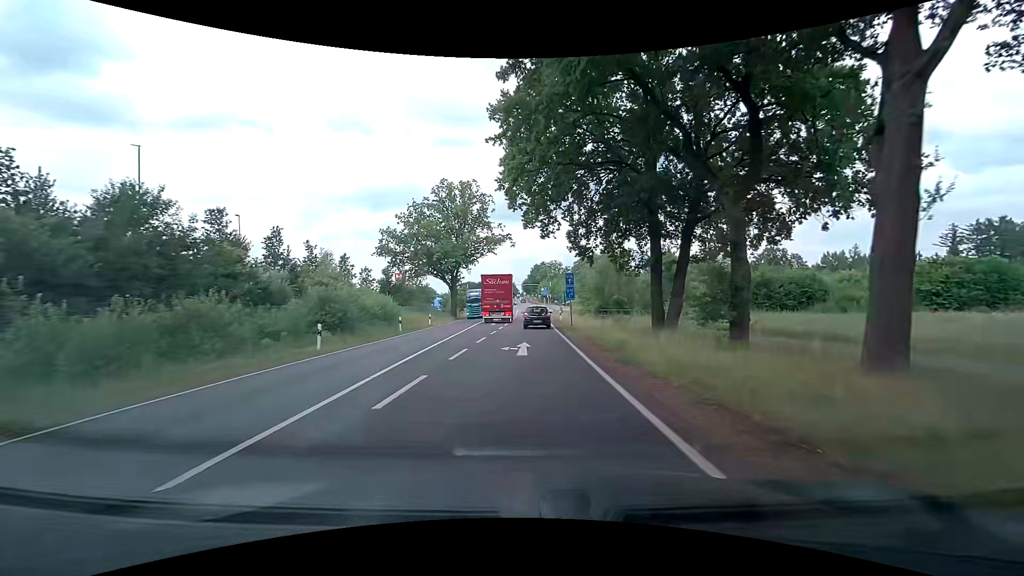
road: primary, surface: asphalt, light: Day
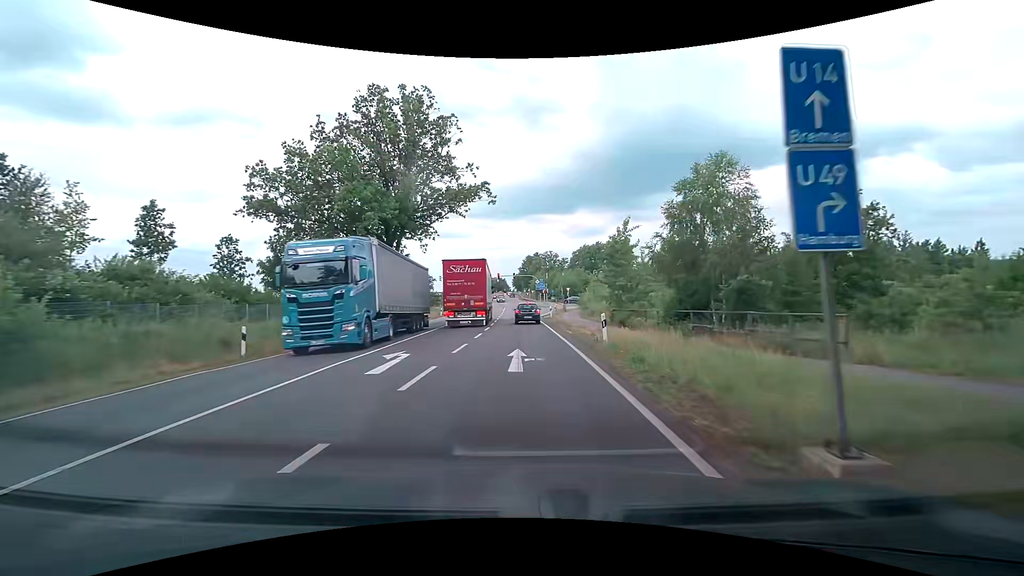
(+0.2, +29.3) m; +1°
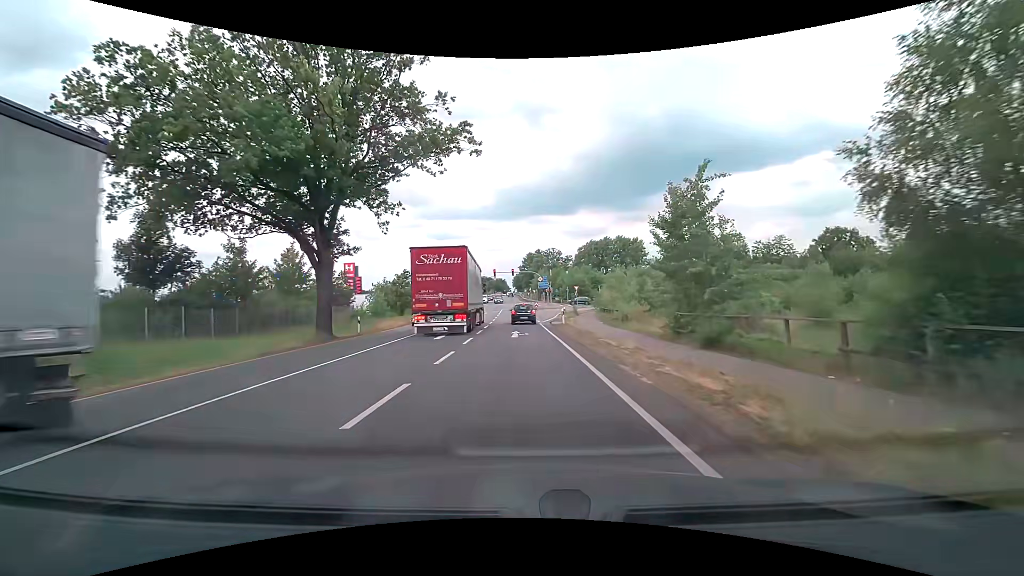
(0.0, +14.5) m; 0°
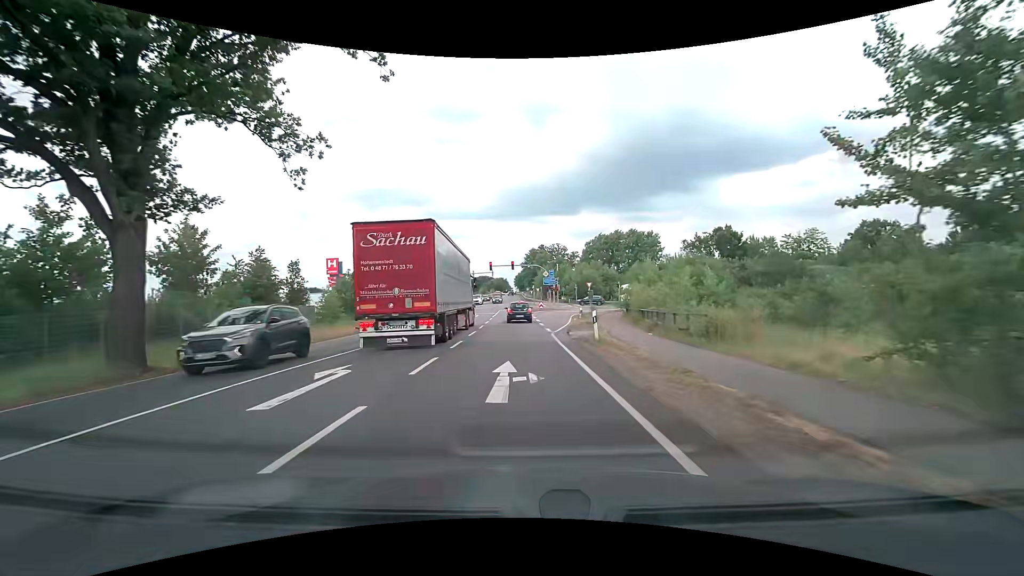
(0.0, +14.0) m; 0°
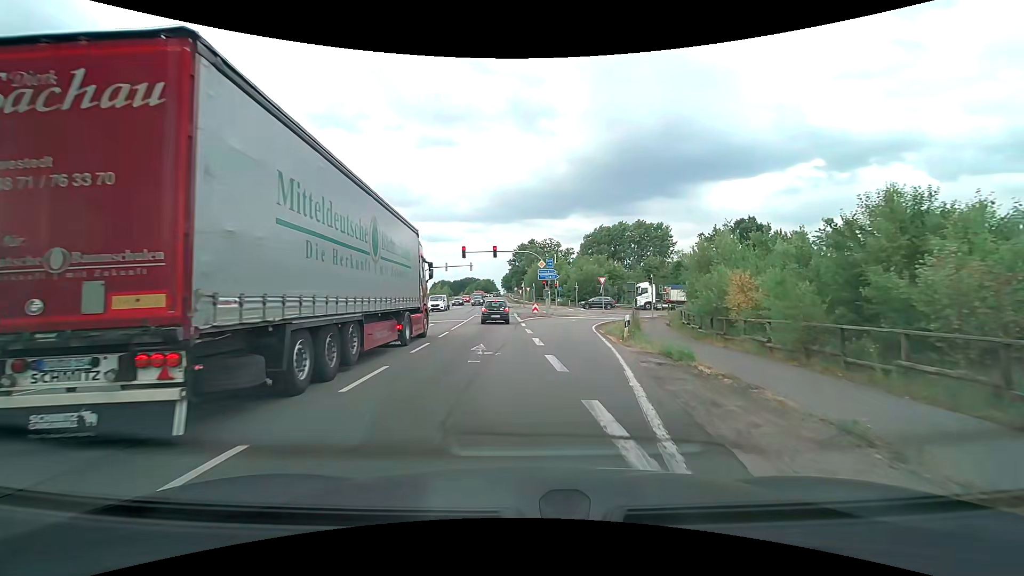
(0.0, +20.1) m; +1°
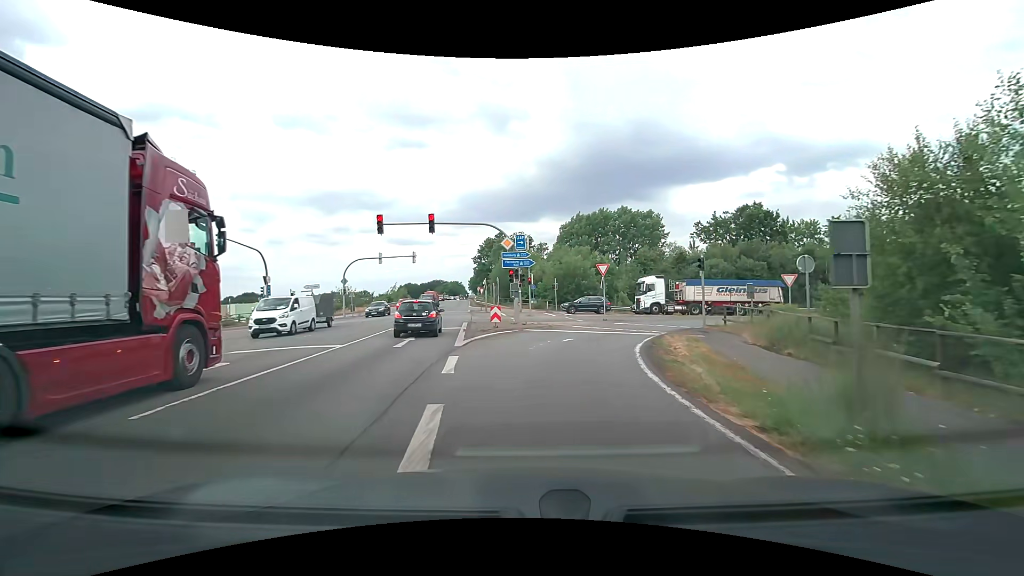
(+0.8, +18.2) m; +4°
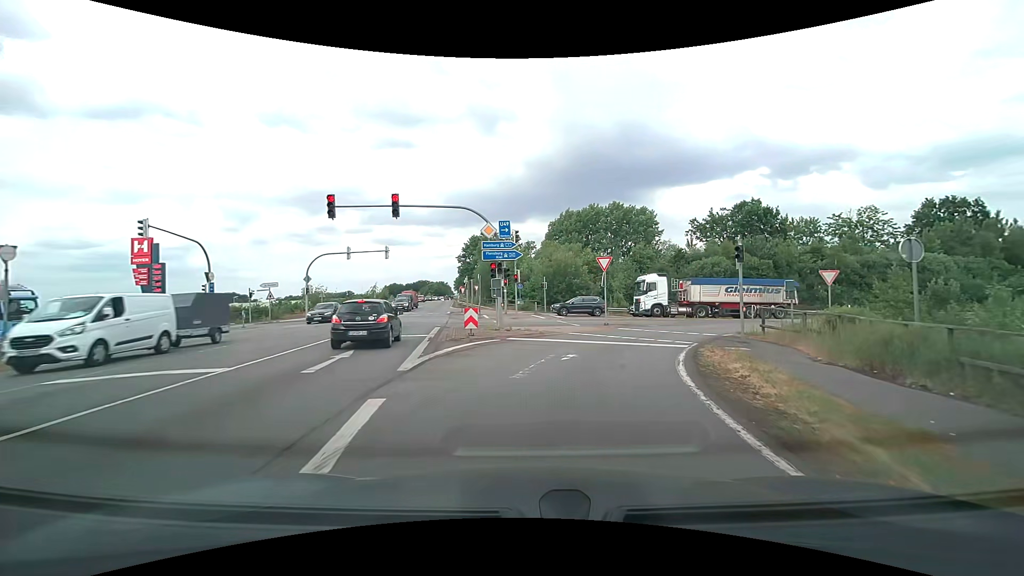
(0.0, +5.4) m; +1°
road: motorway_link
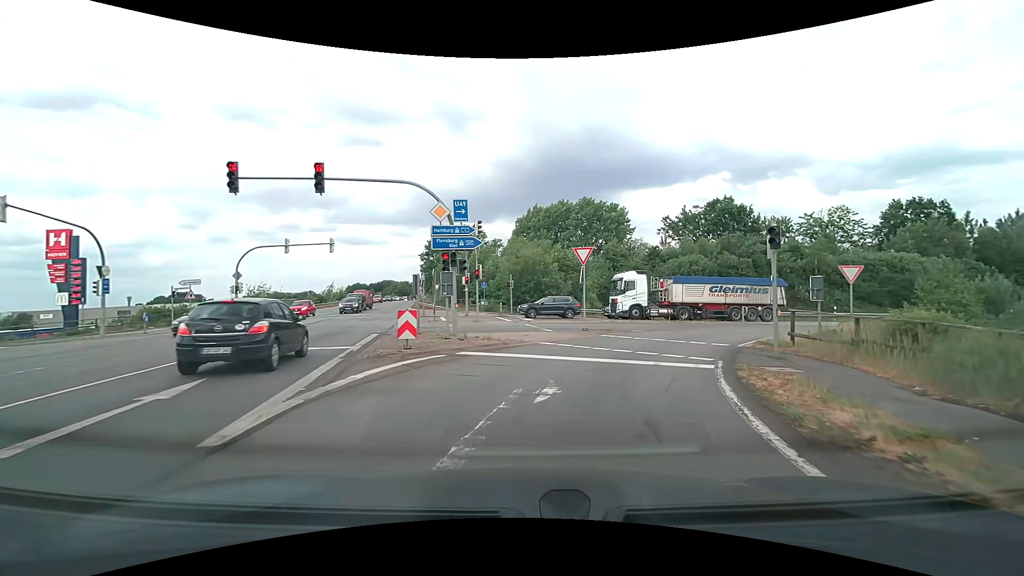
(+0.1, +4.9) m; +3°
(+1, +10) (+5, +19) (+11, +27) (+20, +32) (+29, +36) (+39, +38) (+48, +40) (+58, +42) (+68, +45) (+77, +48) m
